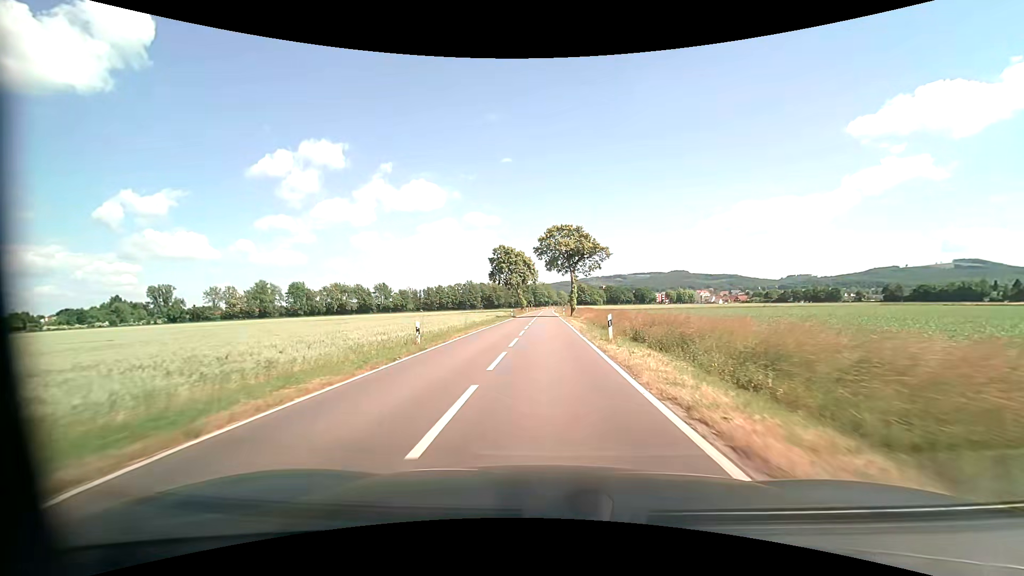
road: tertiary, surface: asphalt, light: Day
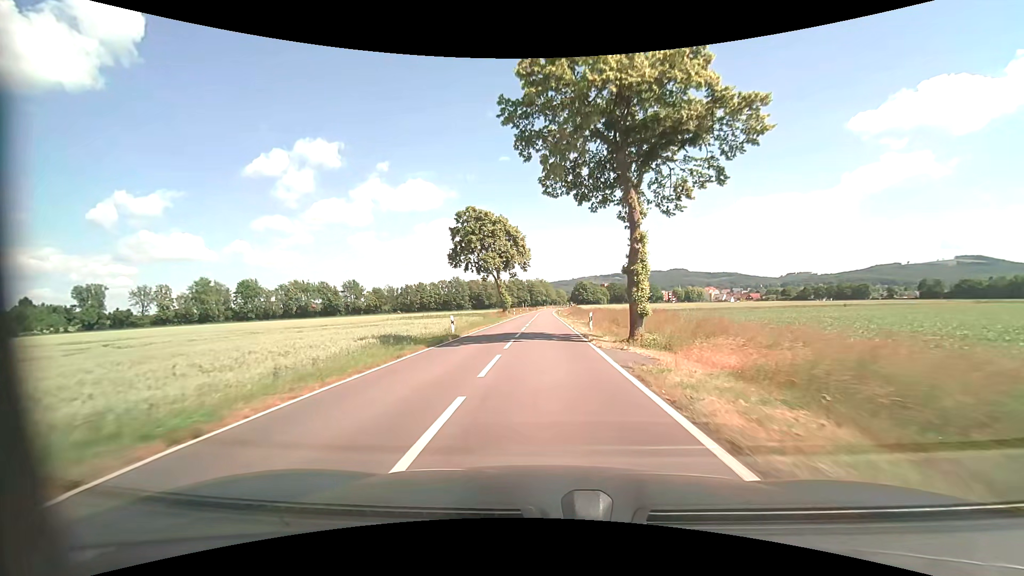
(+0.2, +43.4) m; +1°
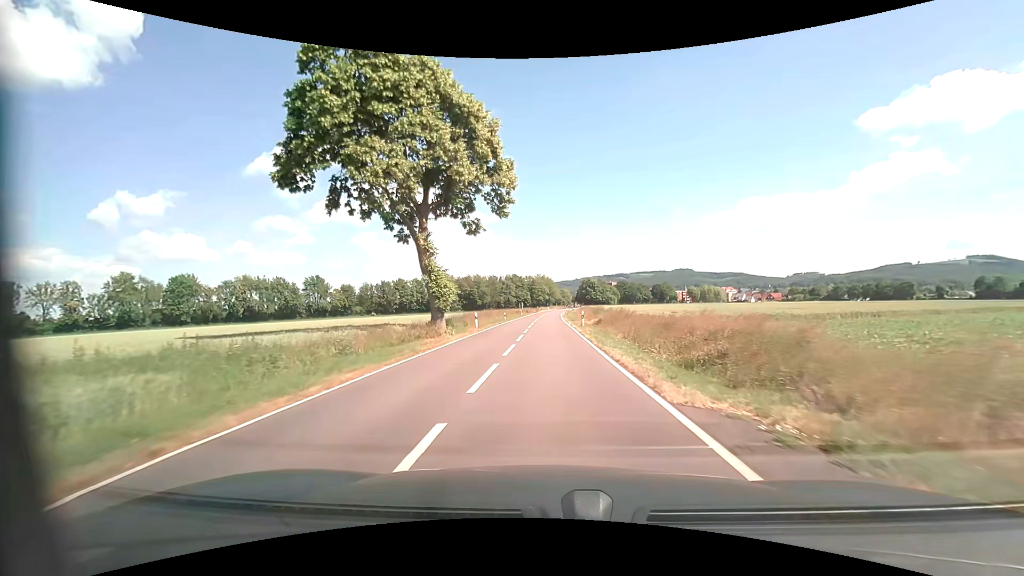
(-0.1, +43.9) m; 0°
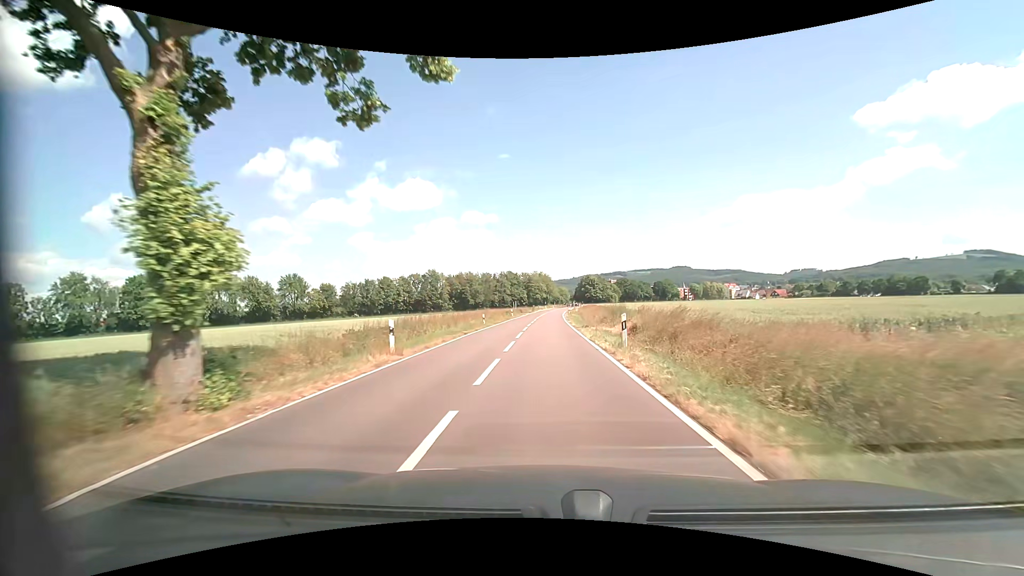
(0.0, +17.5) m; 0°
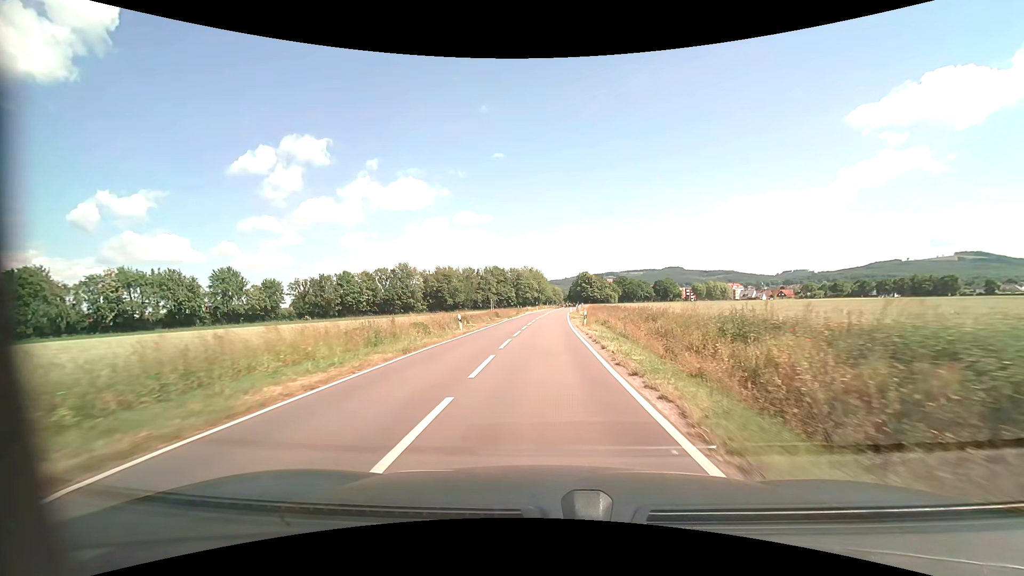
(+0.2, +35.2) m; +1°
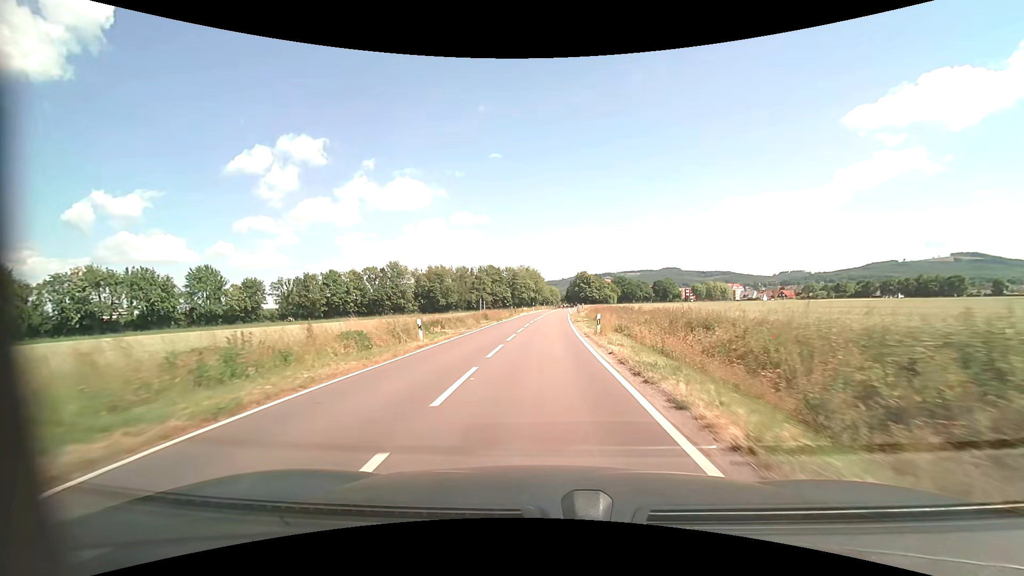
(0.0, +8.9) m; 0°
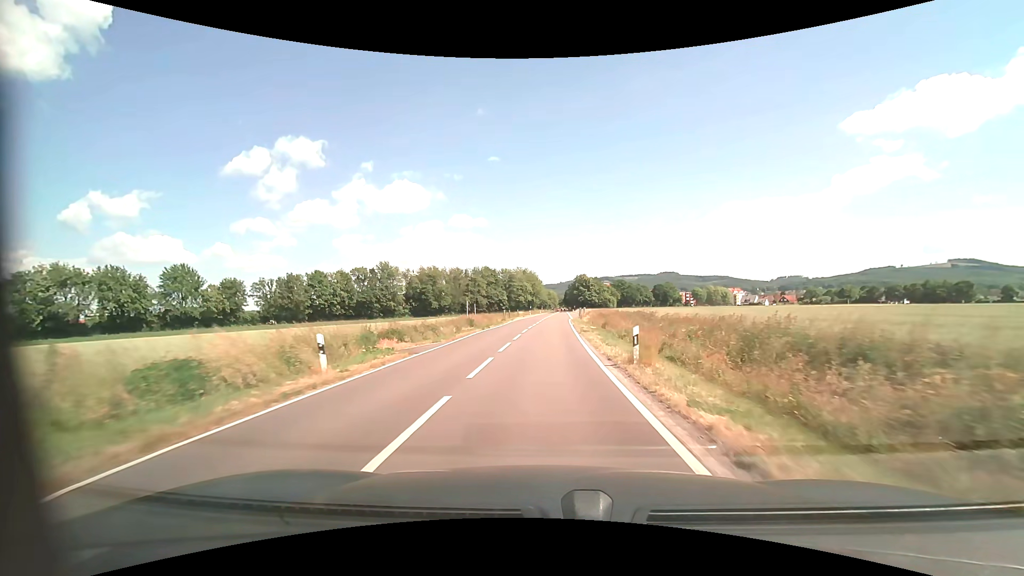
(0.0, +9.0) m; 0°
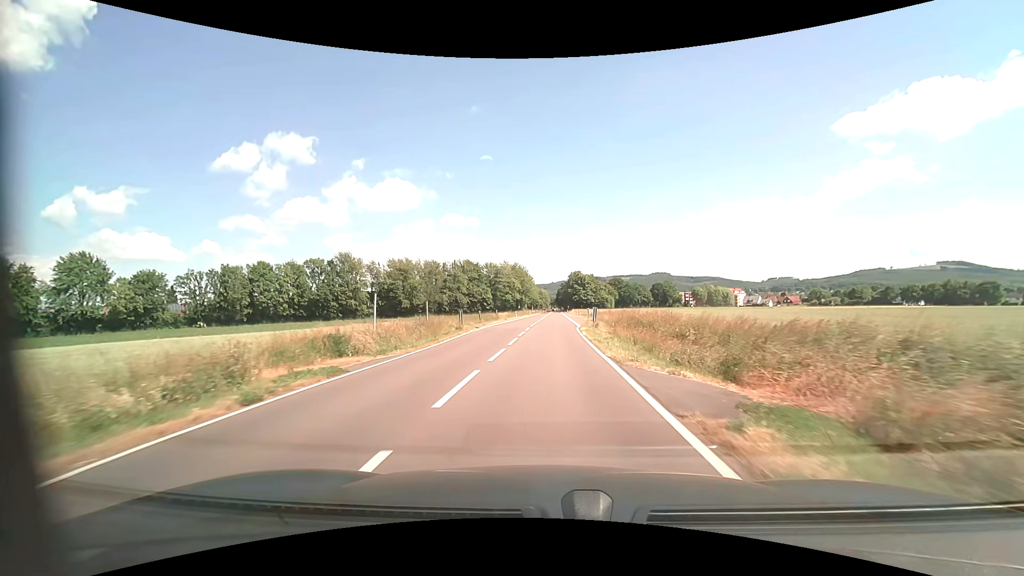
(+0.2, +27.2) m; +1°
(0, +10) (0, +20) (0, +30) (+1, +40) (+1, +50) (+1, +60) (+1, +70) (+2, +80) (+2, +90) (+2, +100) m
